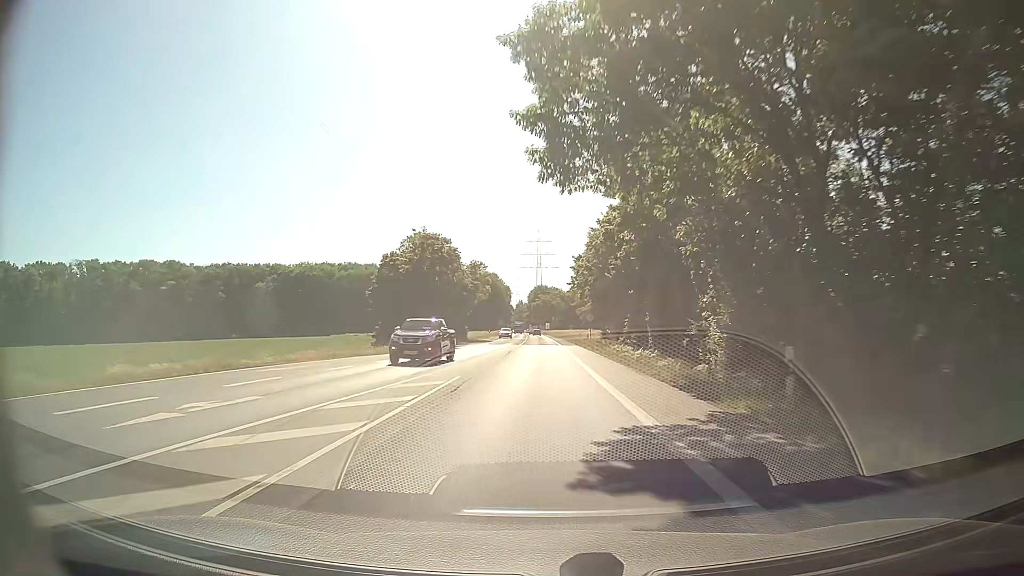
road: secondary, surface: asphalt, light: Day
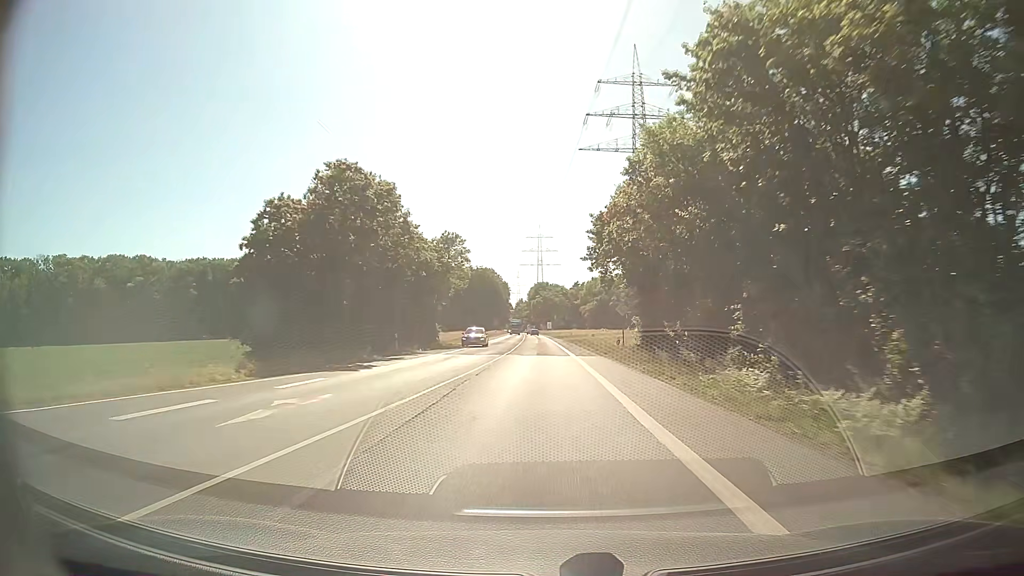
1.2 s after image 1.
(-0.1, +24.0) m; 0°
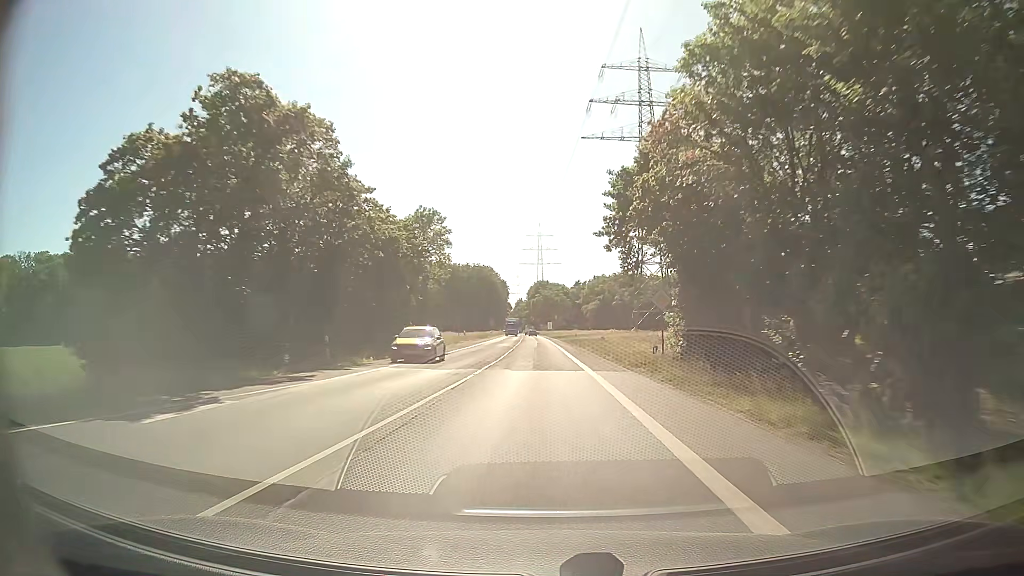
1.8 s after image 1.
(0.0, +12.0) m; 0°
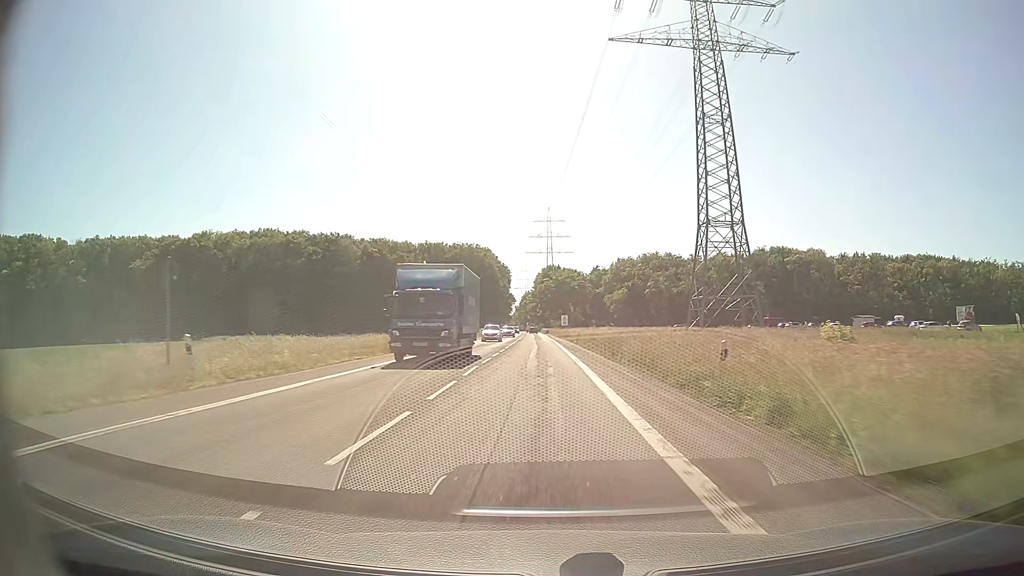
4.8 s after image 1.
(-0.2, +59.9) m; -1°
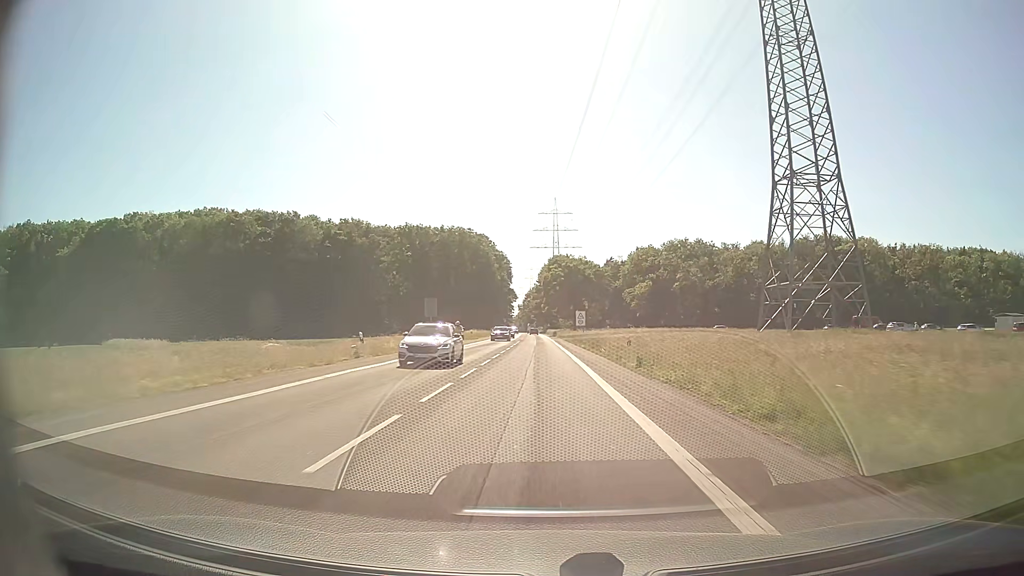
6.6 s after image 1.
(-0.2, +35.8) m; 0°
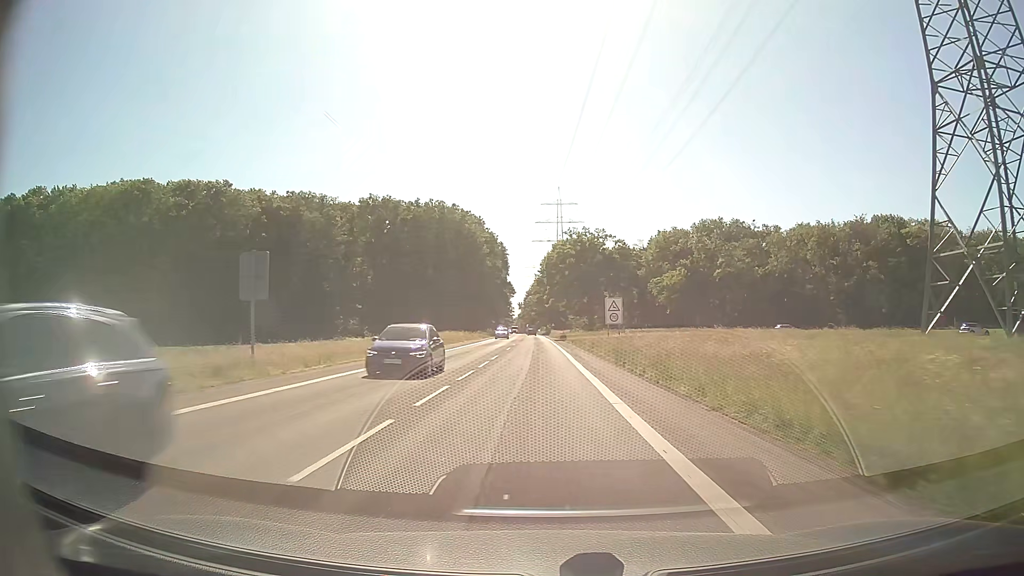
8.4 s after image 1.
(-0.1, +35.6) m; 0°
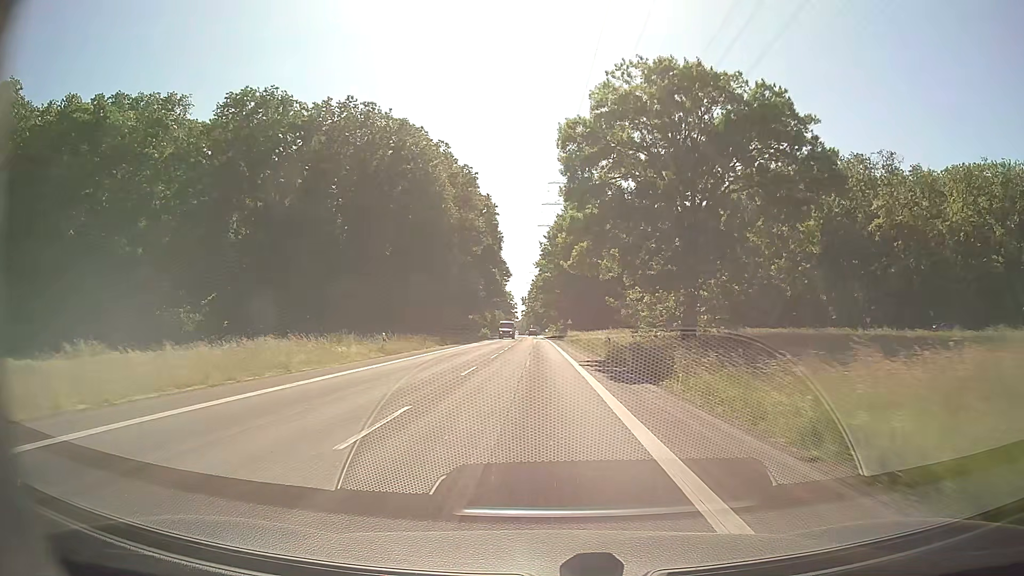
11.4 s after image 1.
(-0.4, +59.2) m; -1°
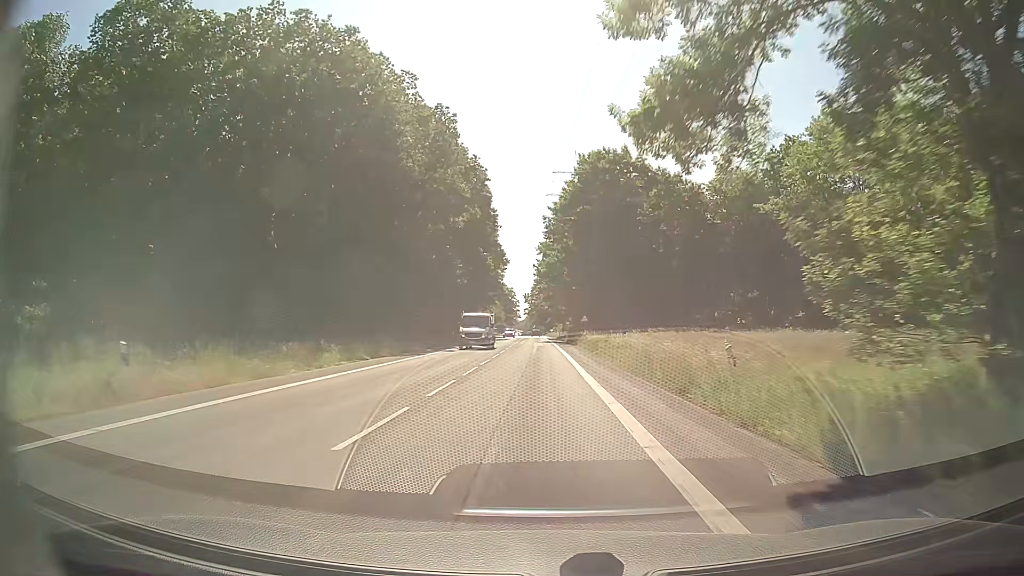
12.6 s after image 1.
(-0.1, +23.6) m; 0°
(0, +10) (0, +20) (0, +30) (0, +40) (0, +50) (0, +60) (-1, +70) (-1, +80) (-1, +90) (-1, +100) m
